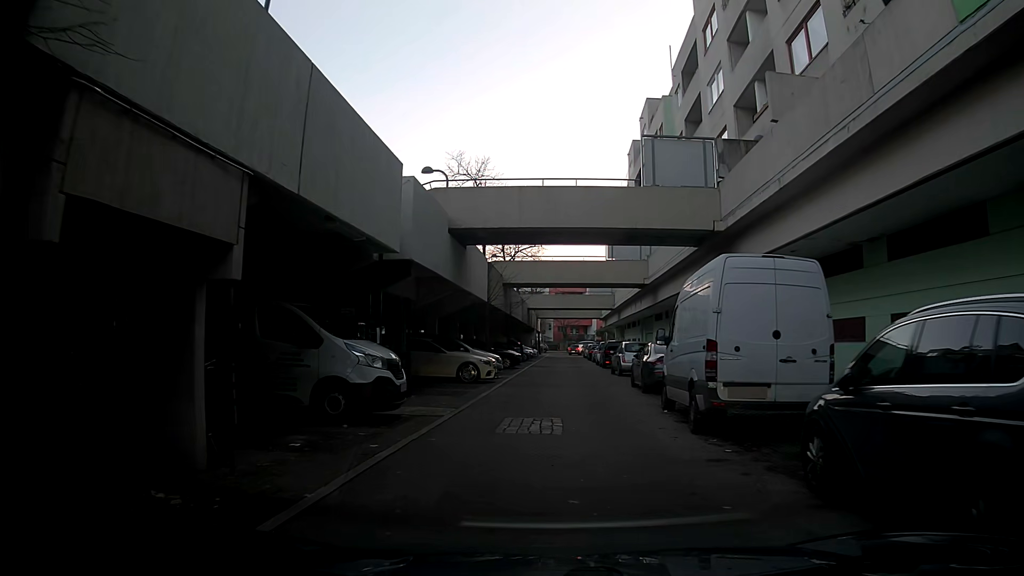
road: residential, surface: asphalt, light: Day
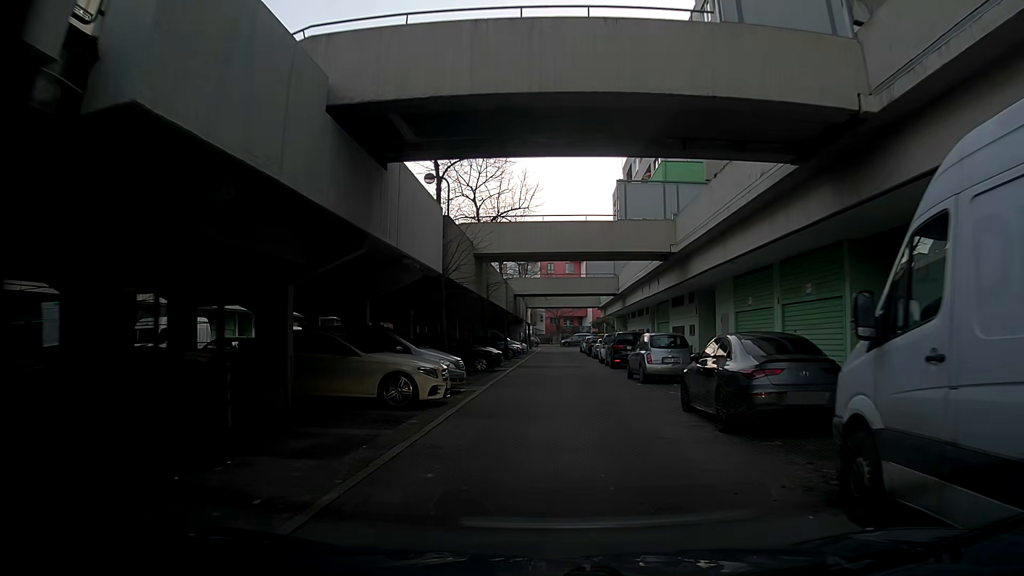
(+0.4, +9.5) m; +3°
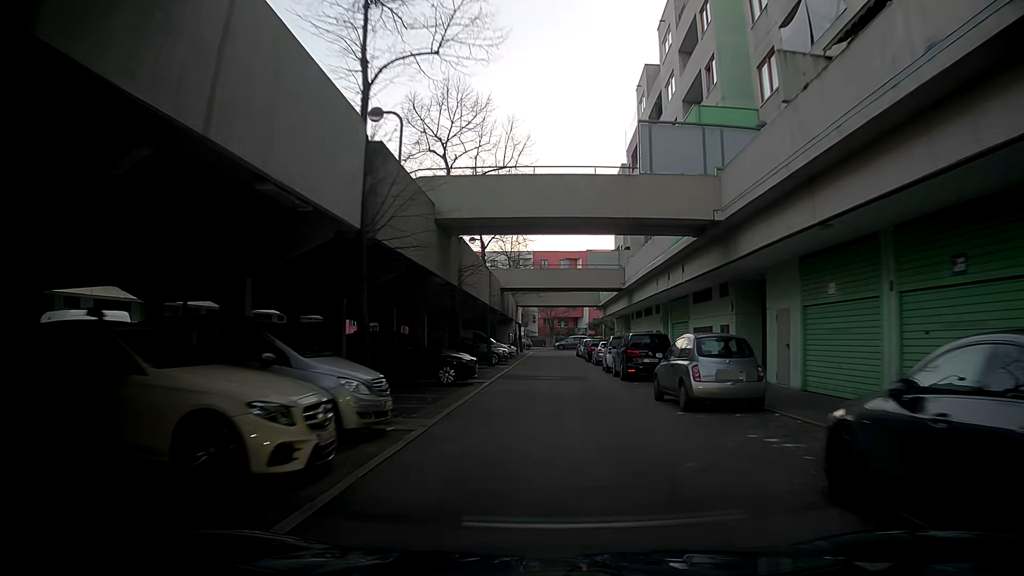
(+0.1, +7.2) m; +1°
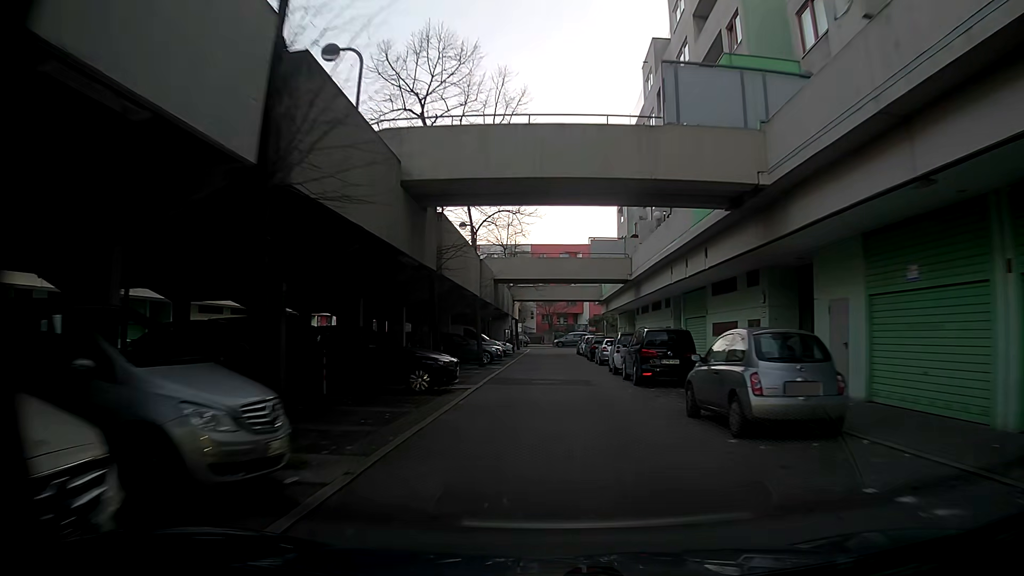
(0.0, +3.8) m; +1°
